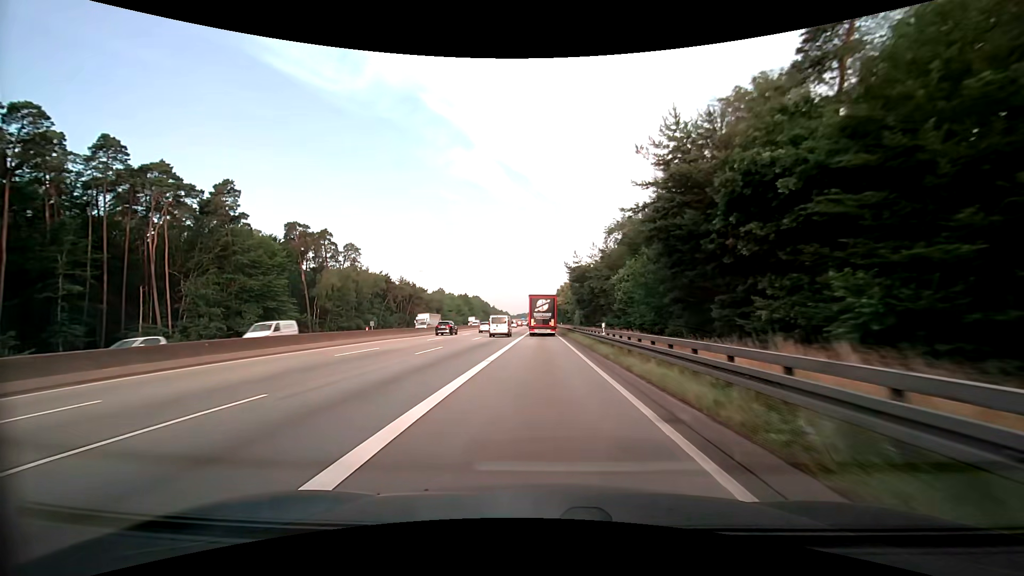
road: motorway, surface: asphalt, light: Day
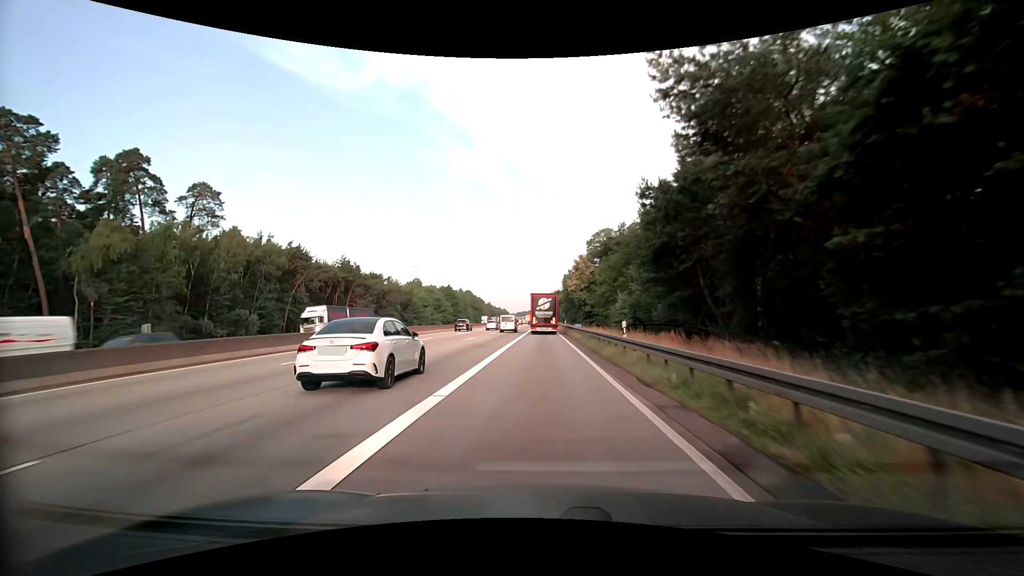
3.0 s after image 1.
(+0.2, +58.8) m; 0°
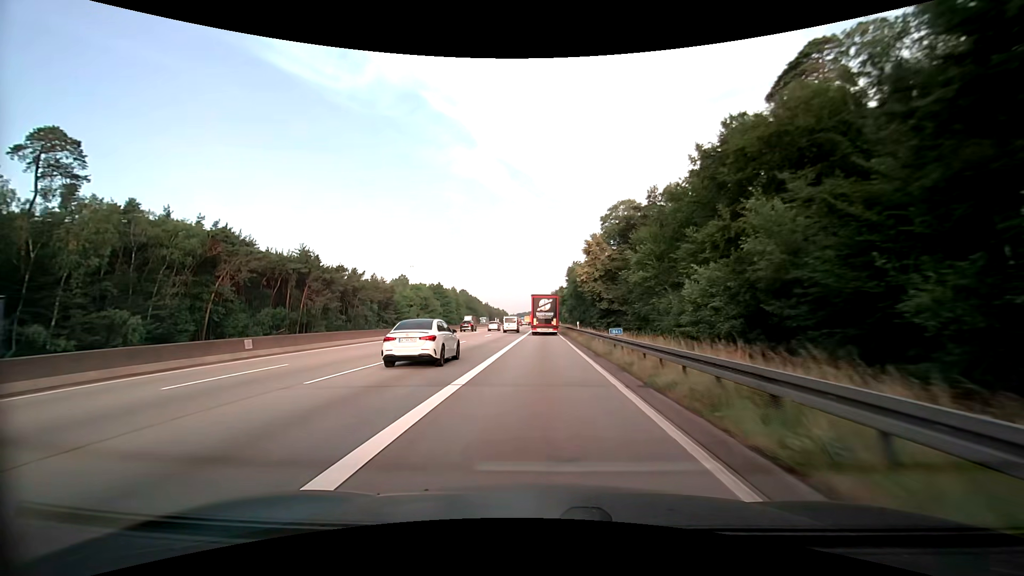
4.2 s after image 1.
(0.0, +23.6) m; 0°
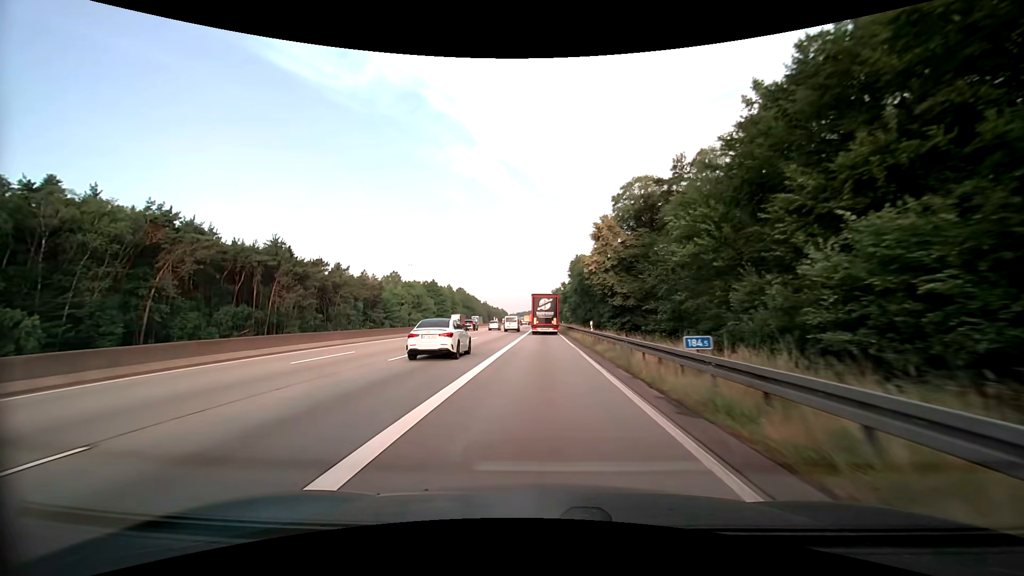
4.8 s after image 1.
(+0.1, +11.8) m; 0°
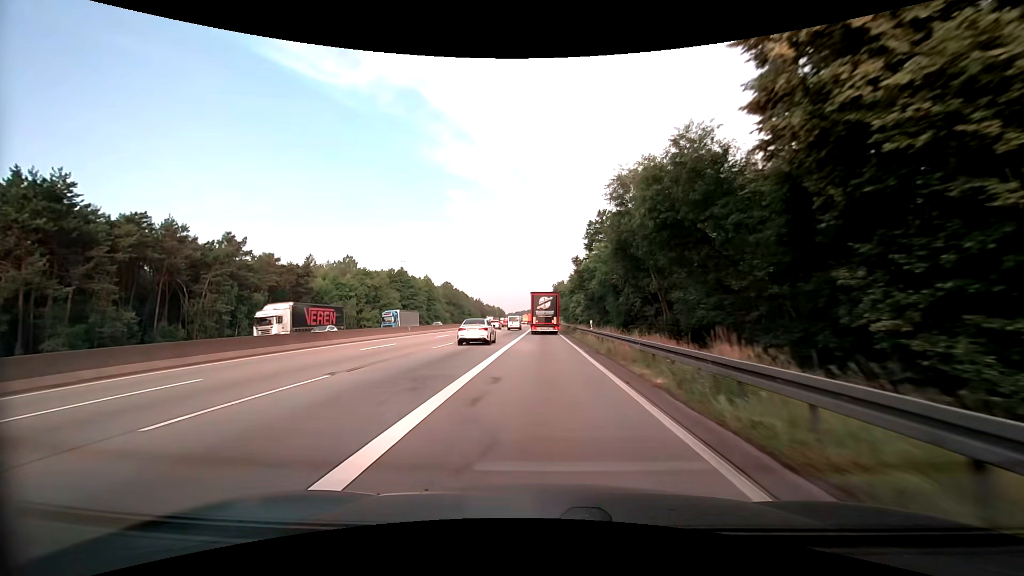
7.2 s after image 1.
(0.0, +47.0) m; 0°
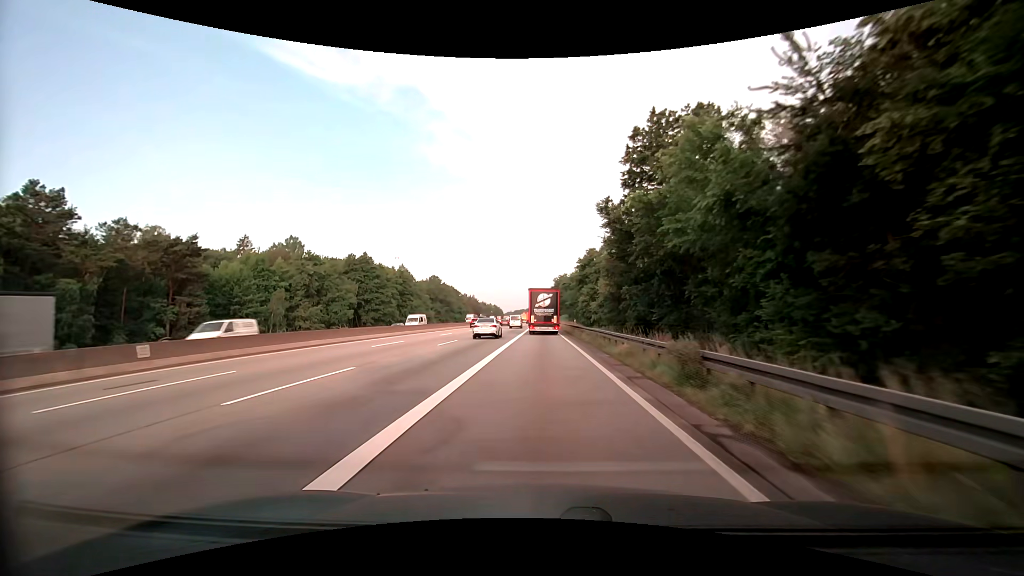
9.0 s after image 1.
(0.0, +34.1) m; 0°
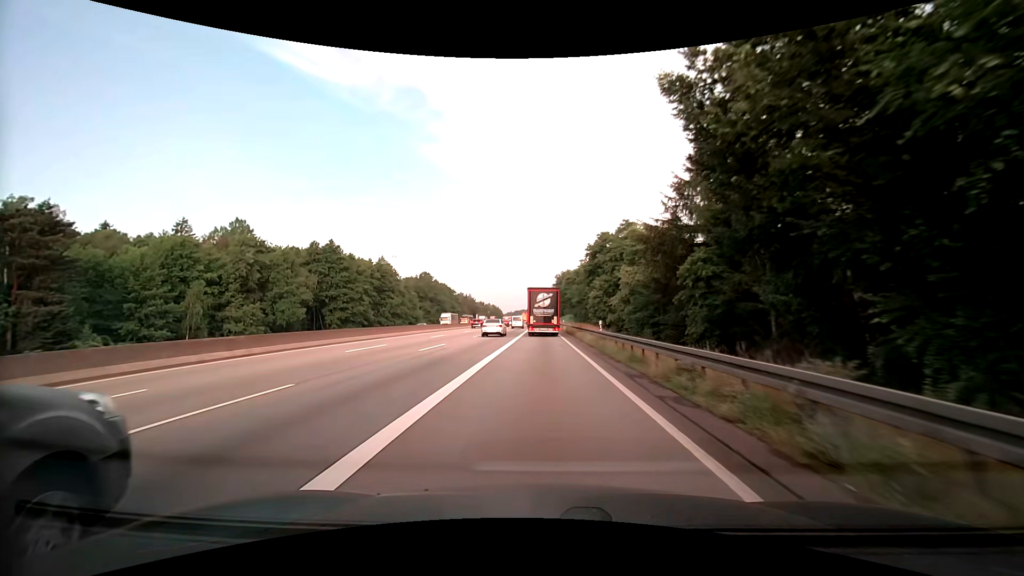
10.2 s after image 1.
(+0.1, +21.4) m; 0°
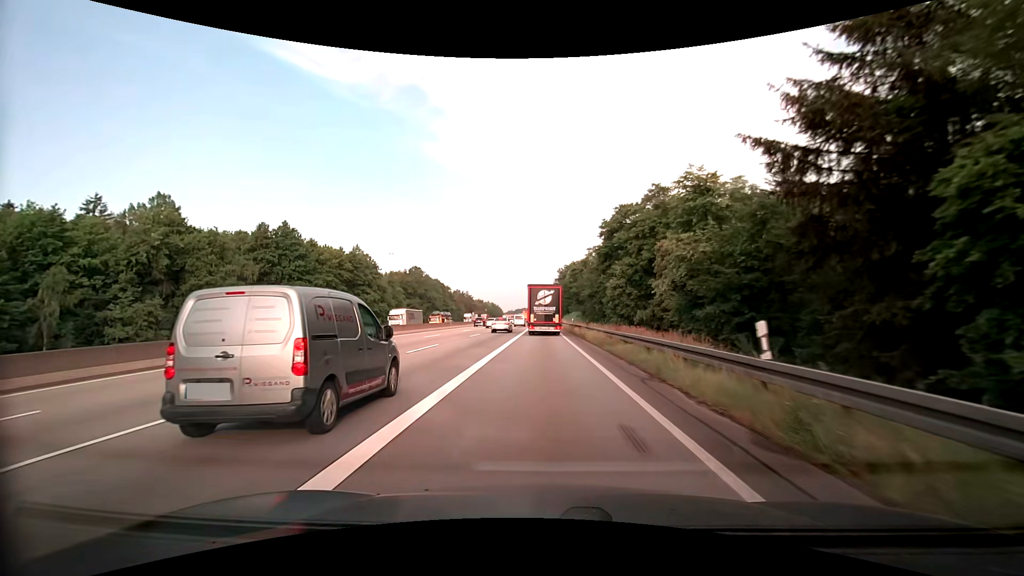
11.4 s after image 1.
(0.0, +20.3) m; 0°
(0, +10) (0, +20) (0, +30) (0, +40) (0, +50) (0, +60) (0, +70) (0, +80) (0, +90) (0, +100) m
